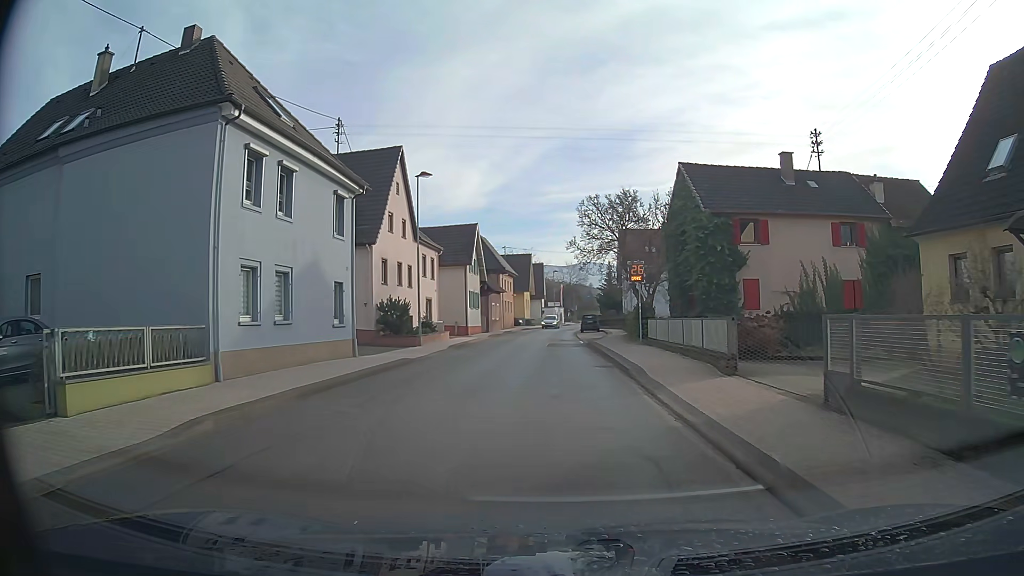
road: secondary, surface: asphalt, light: Day
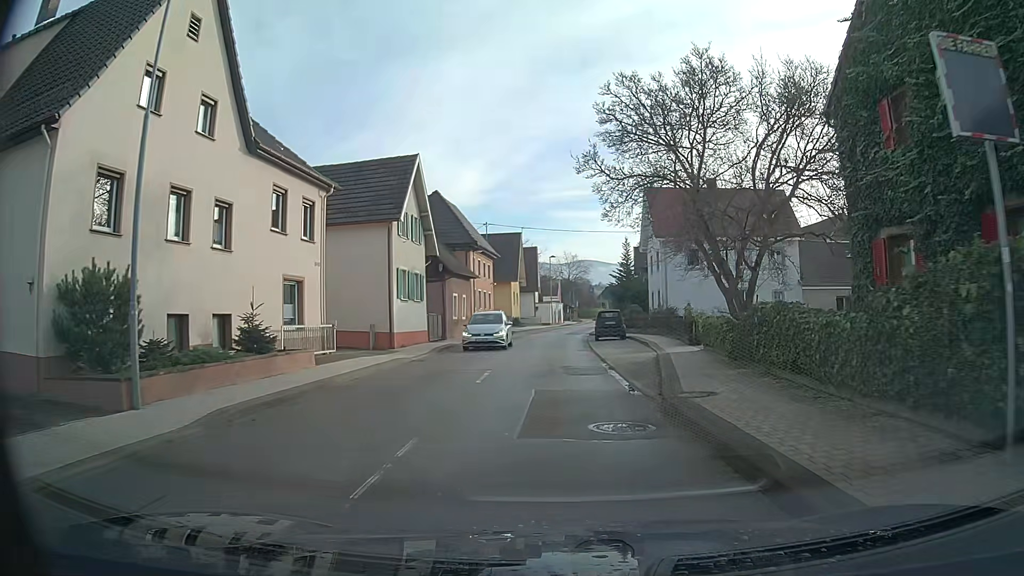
(-0.1, +22.4) m; 0°
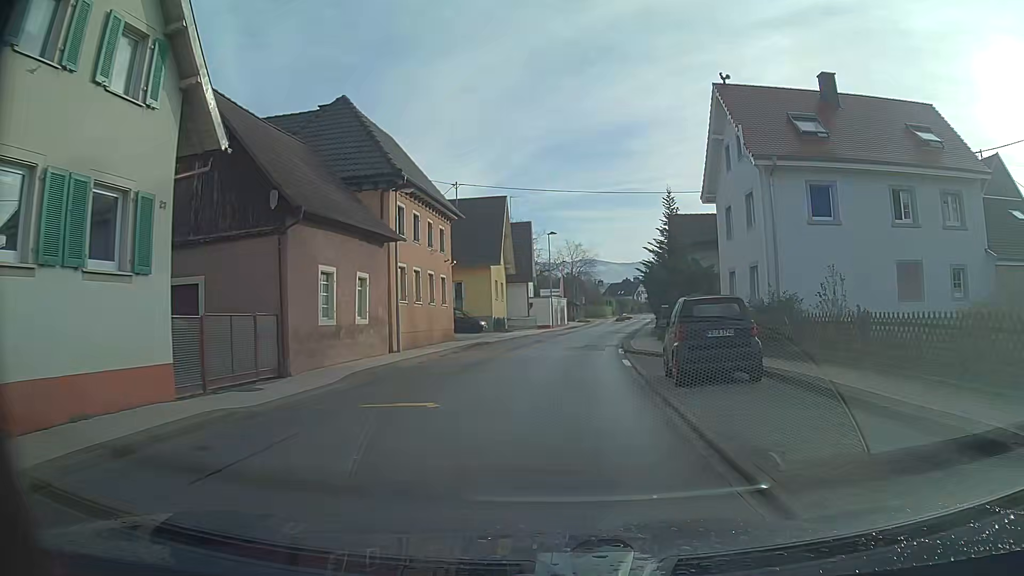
(+0.1, +22.5) m; 0°
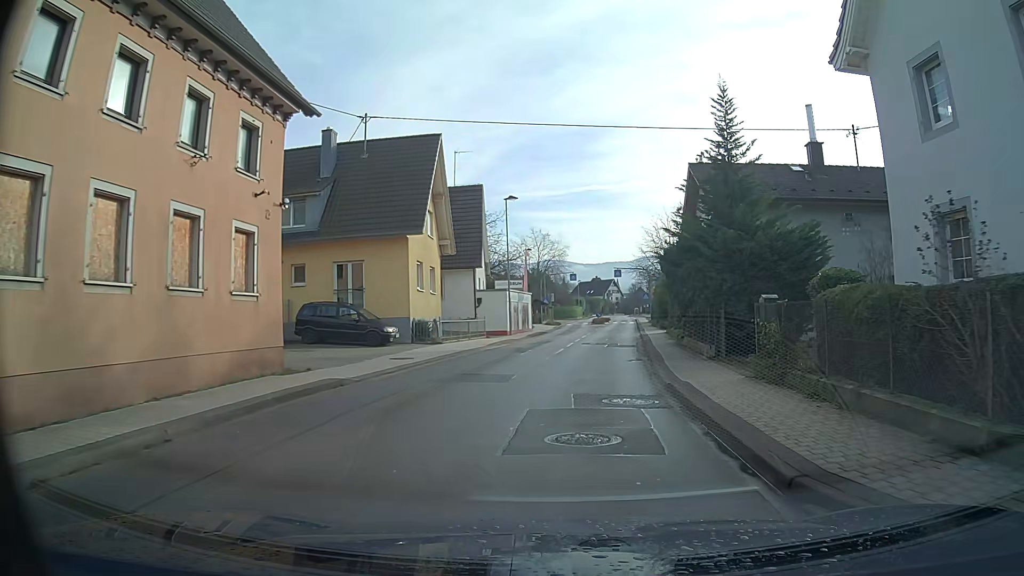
(+0.4, +18.0) m; +3°
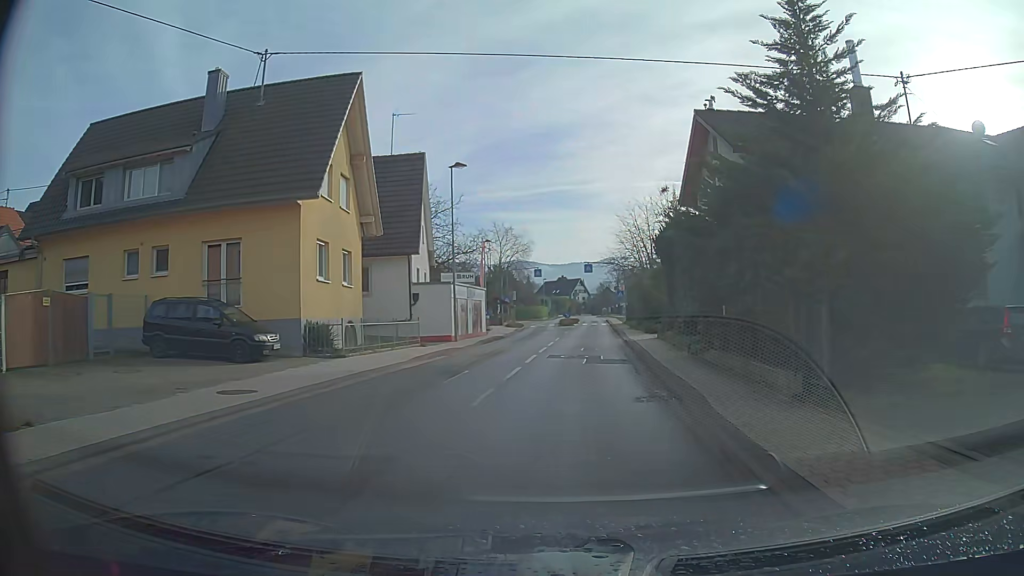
(+0.3, +9.0) m; +4°
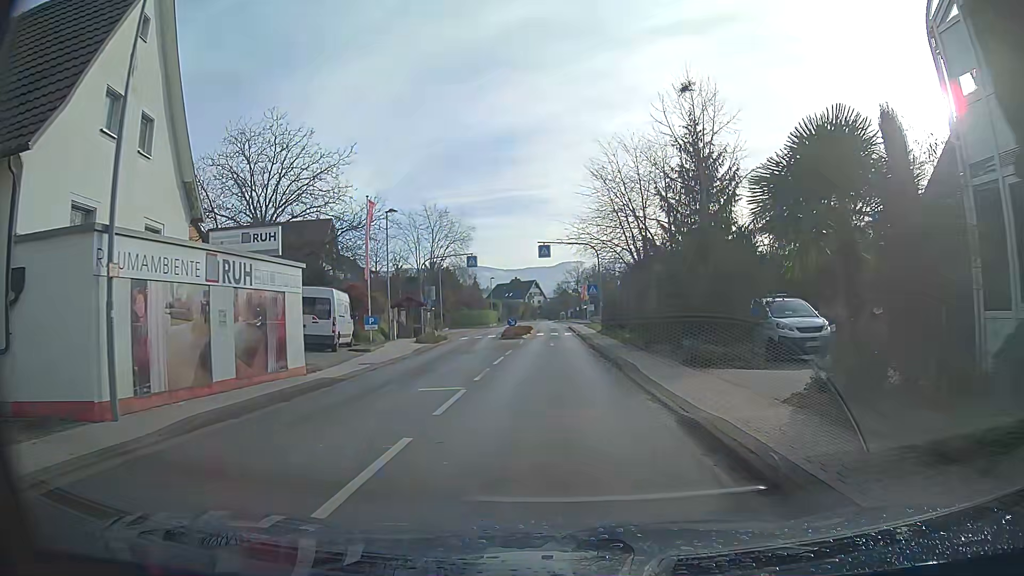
(+0.4, +22.5) m; +1°
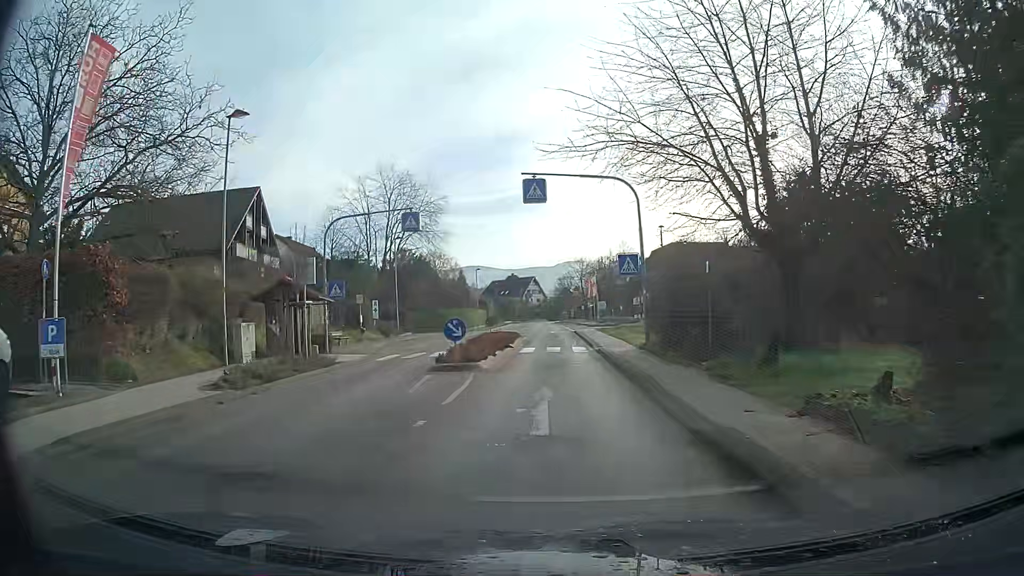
(+0.6, +22.3) m; +1°
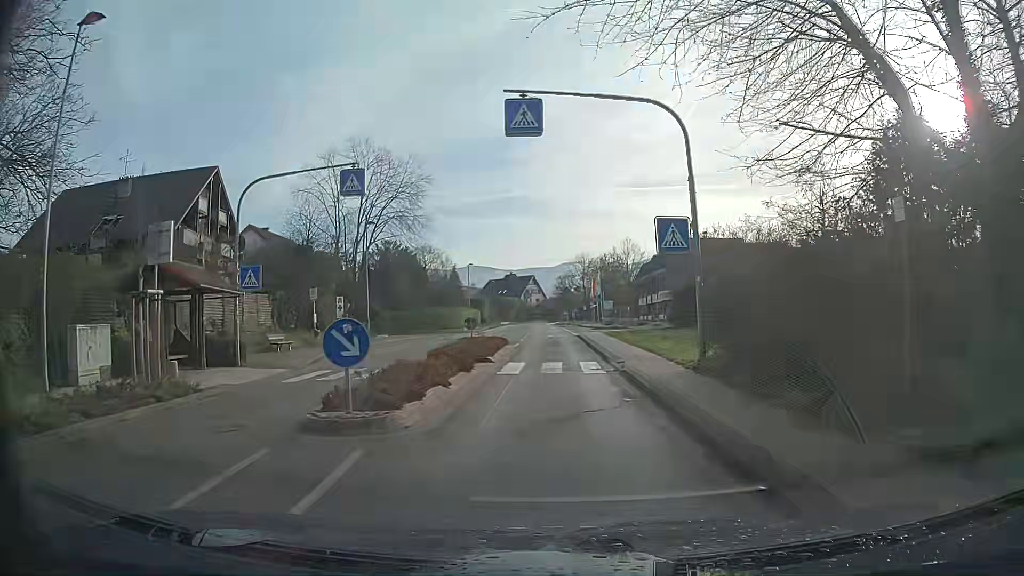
(0.0, +9.0) m; 0°
